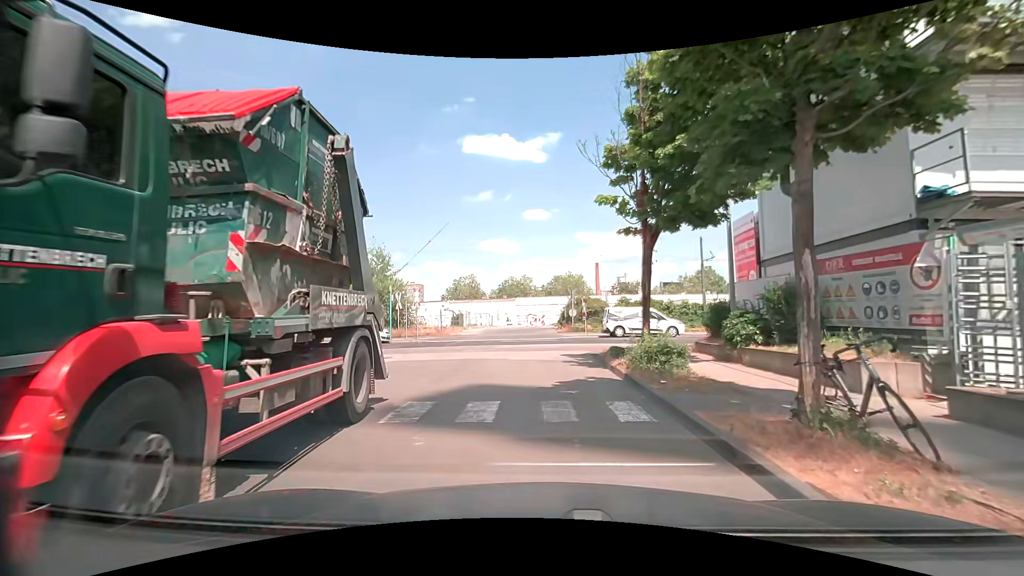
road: service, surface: paving_stones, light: Day
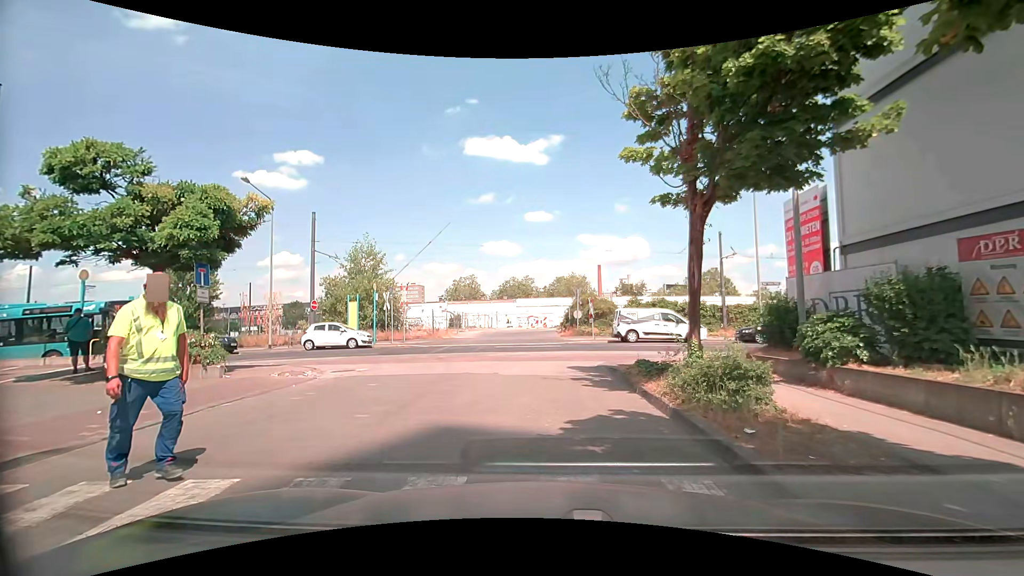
(0.0, +3.4) m; +2°
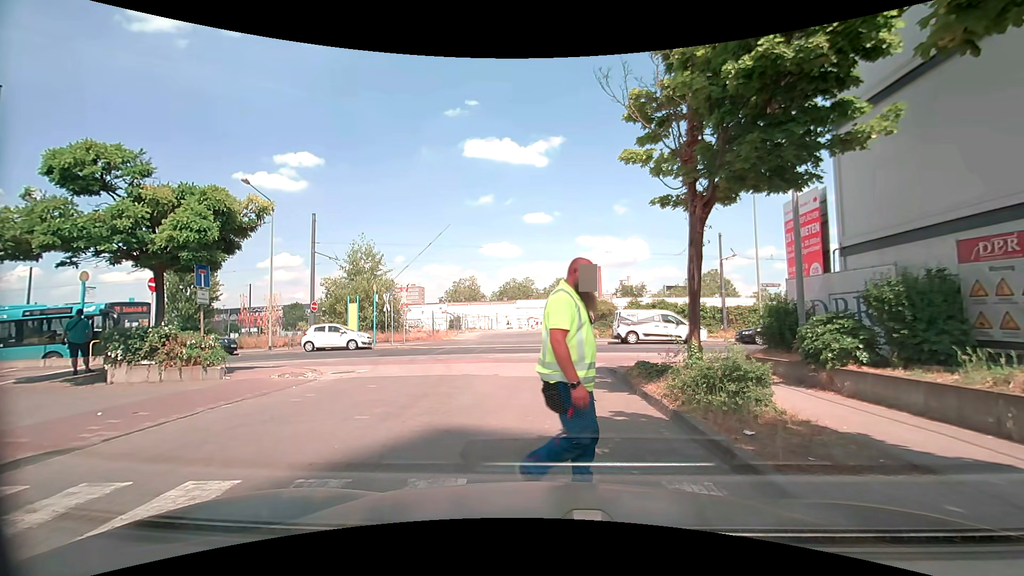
(0.0, +0.1) m; 0°
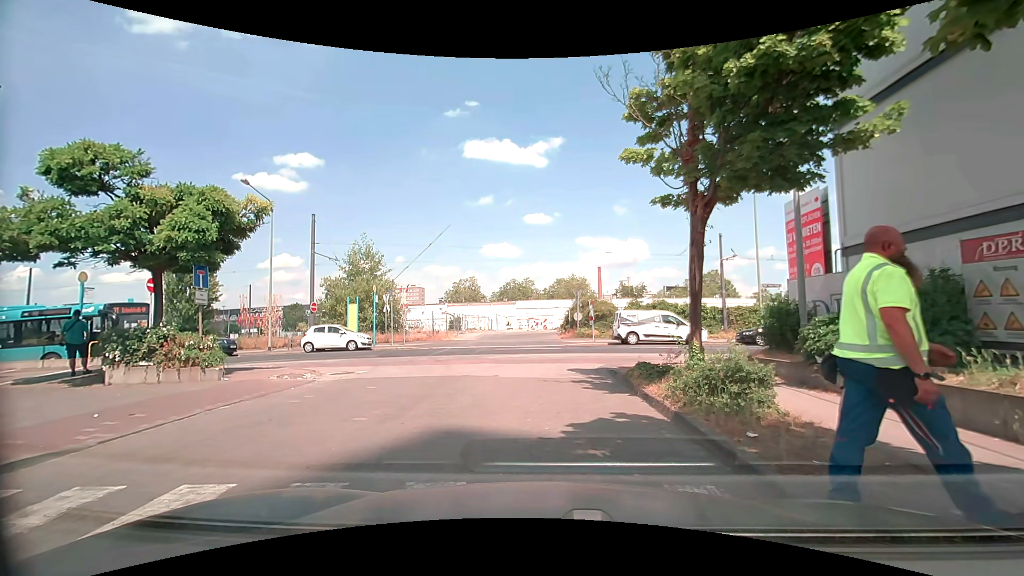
(0.0, 0.0) m; 0°
